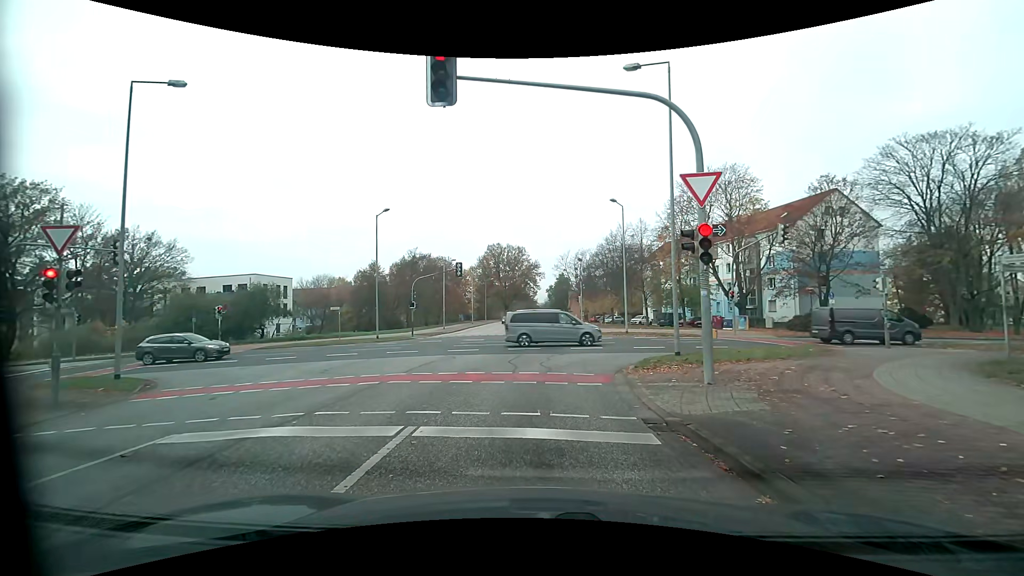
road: tertiary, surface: asphalt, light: Day
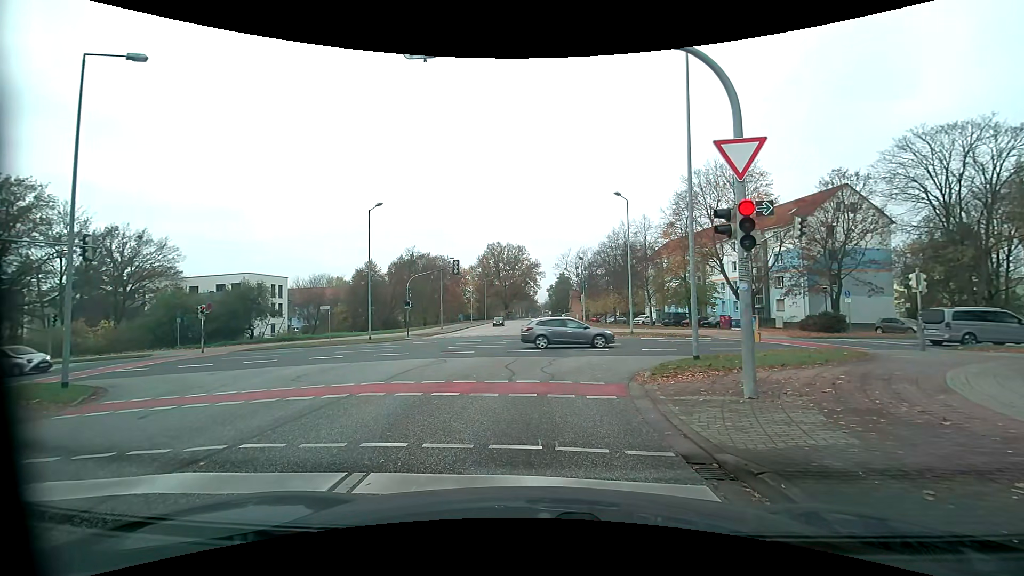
(0.0, +1.8) m; 0°
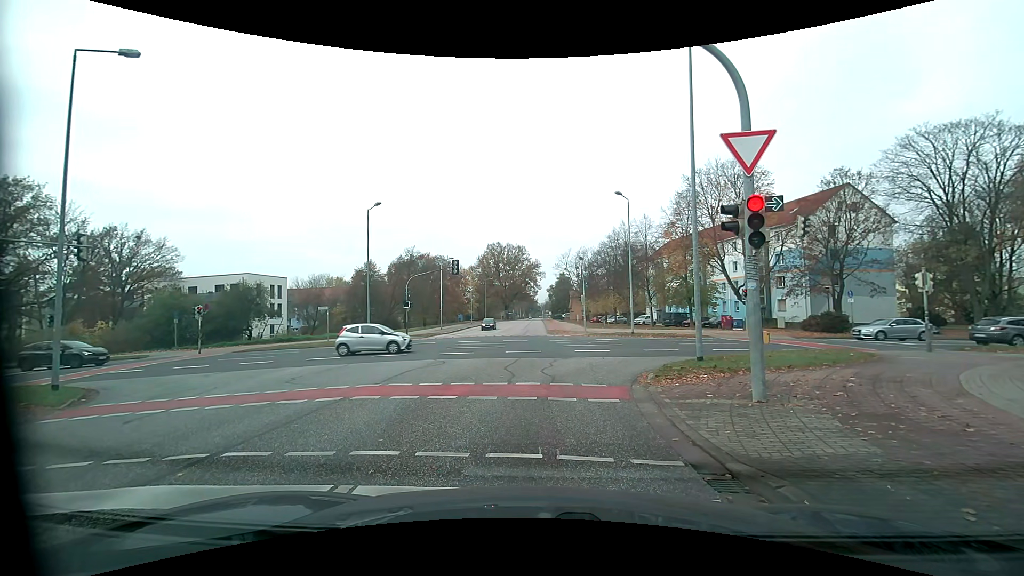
(0.0, +0.3) m; 0°
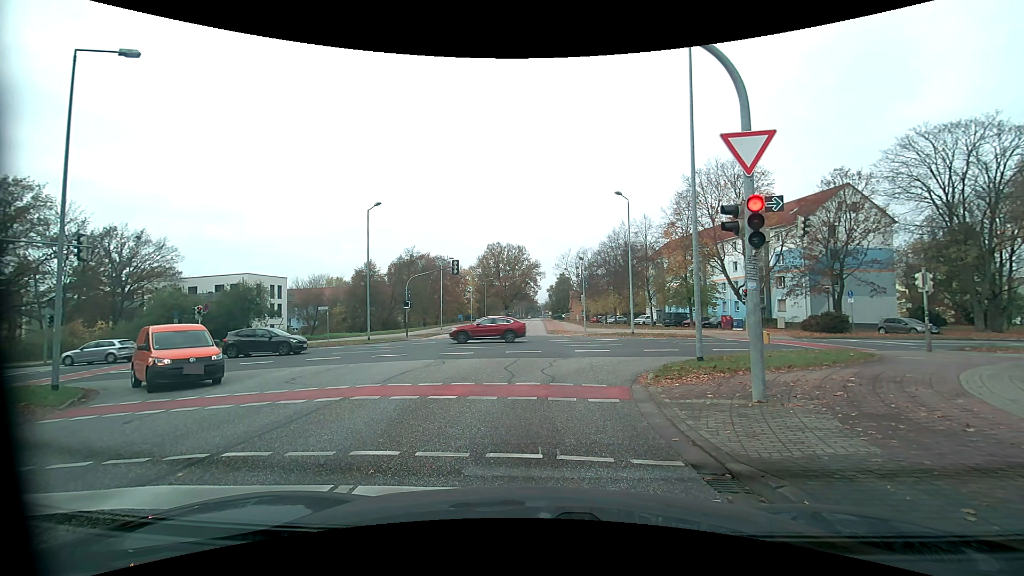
(0.0, +0.1) m; 0°
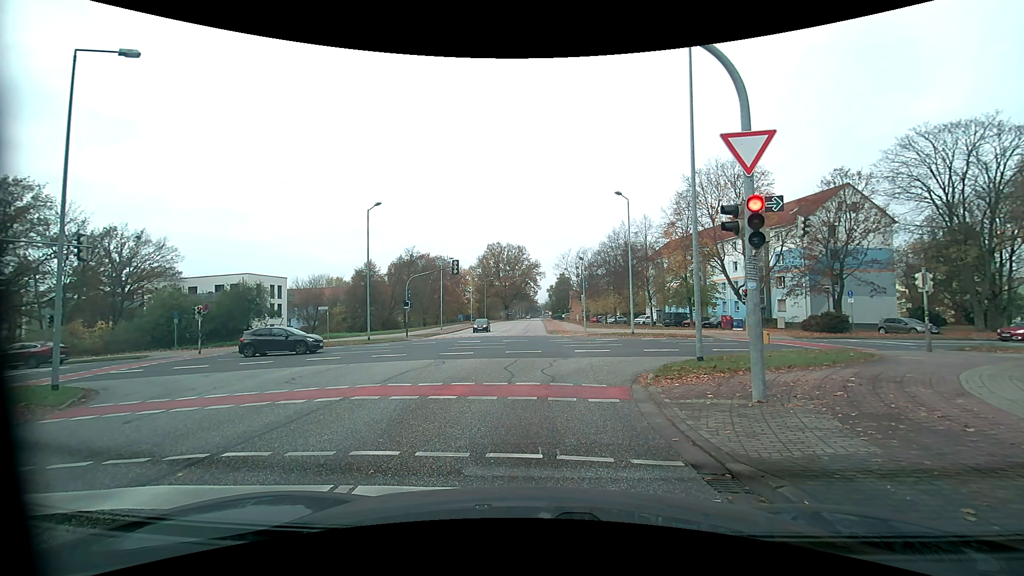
(0.0, 0.0) m; 0°
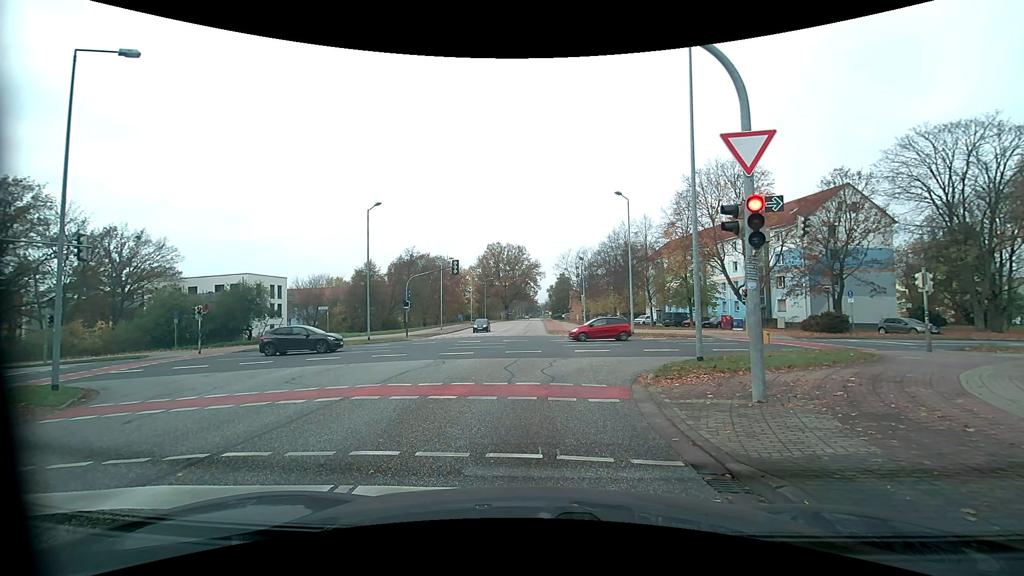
(0.0, 0.0) m; 0°
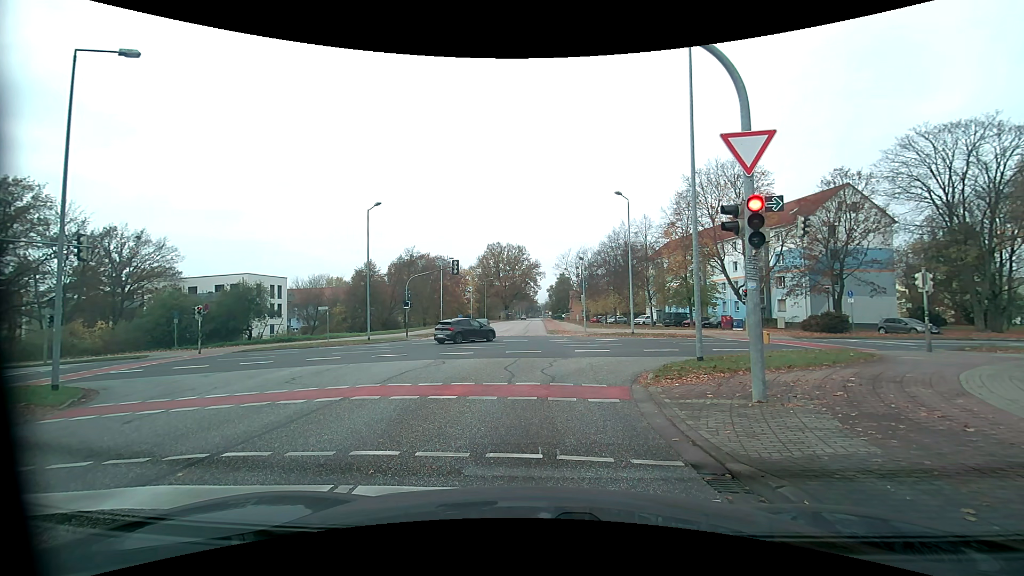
(0.0, 0.0) m; 0°
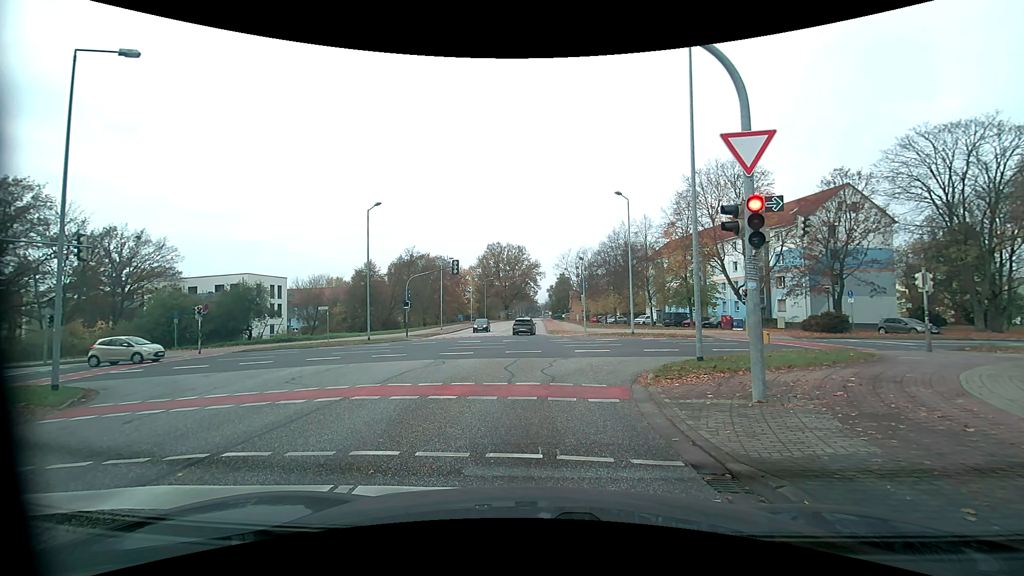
(0.0, 0.0) m; 0°
(0, +10) (0, +20) (0, +30) (0, +40) (0, +50) (0, +60) (0, +70) (0, +80) (+1, +90) (+1, +100) m
